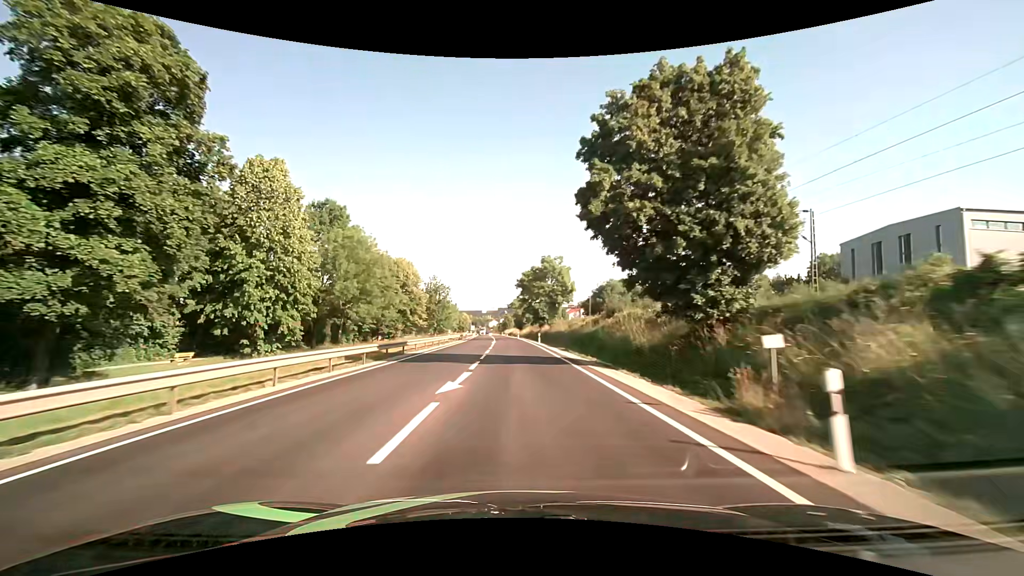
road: primary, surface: asphalt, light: Day
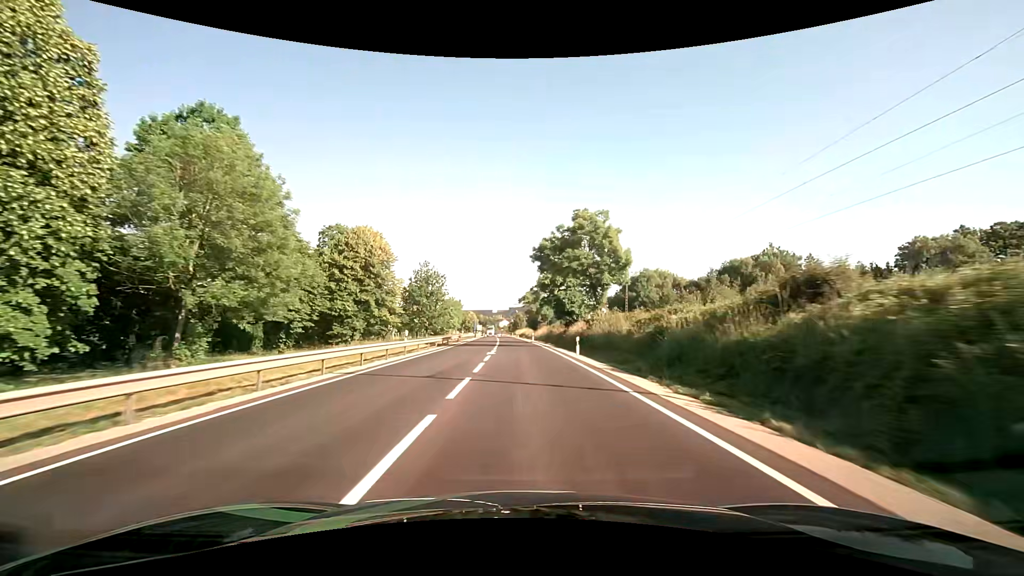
(-0.5, +25.6) m; -2°
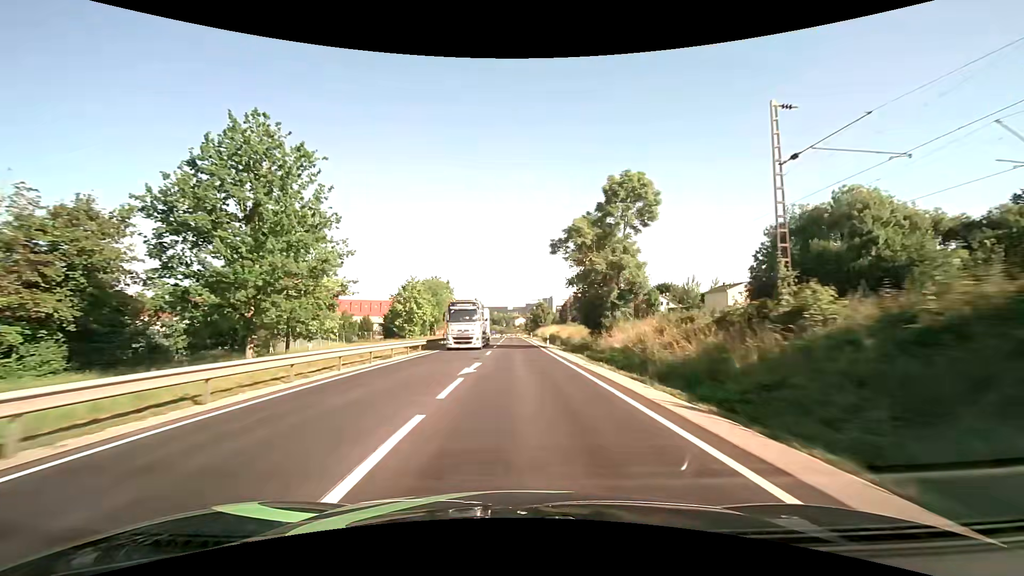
(-0.7, +66.4) m; -2°
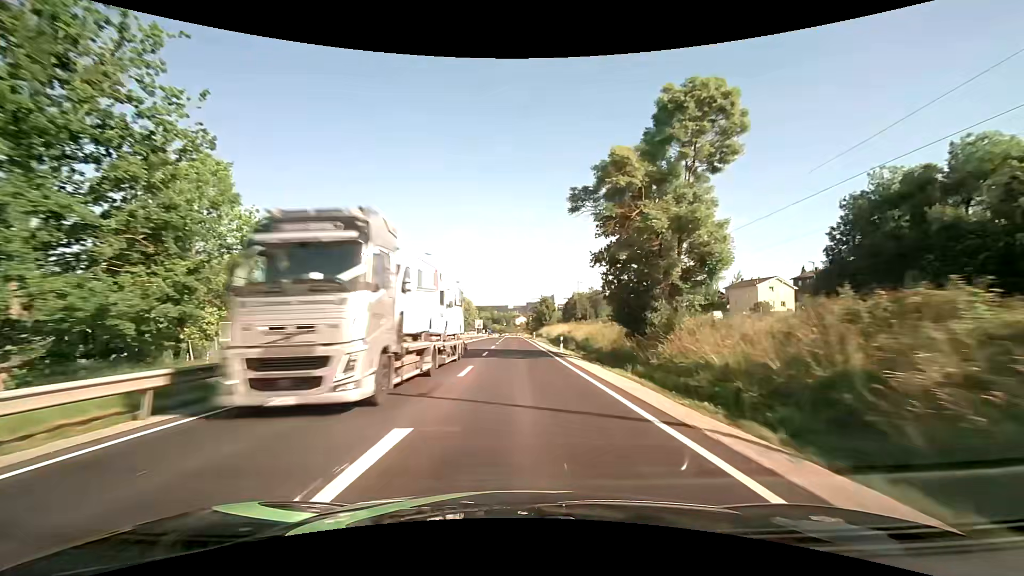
(0.0, +13.6) m; 0°
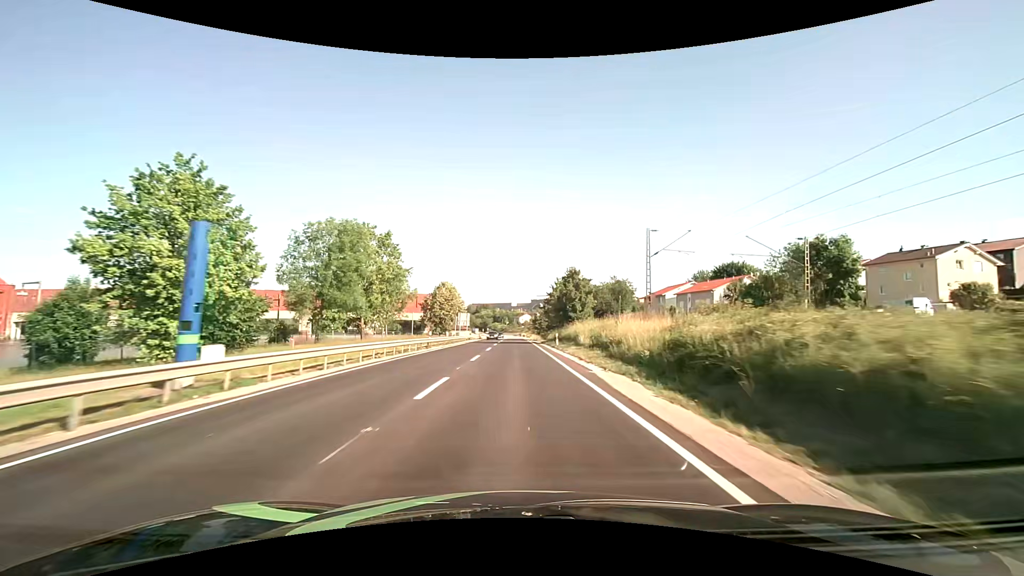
(+0.1, +41.5) m; 0°
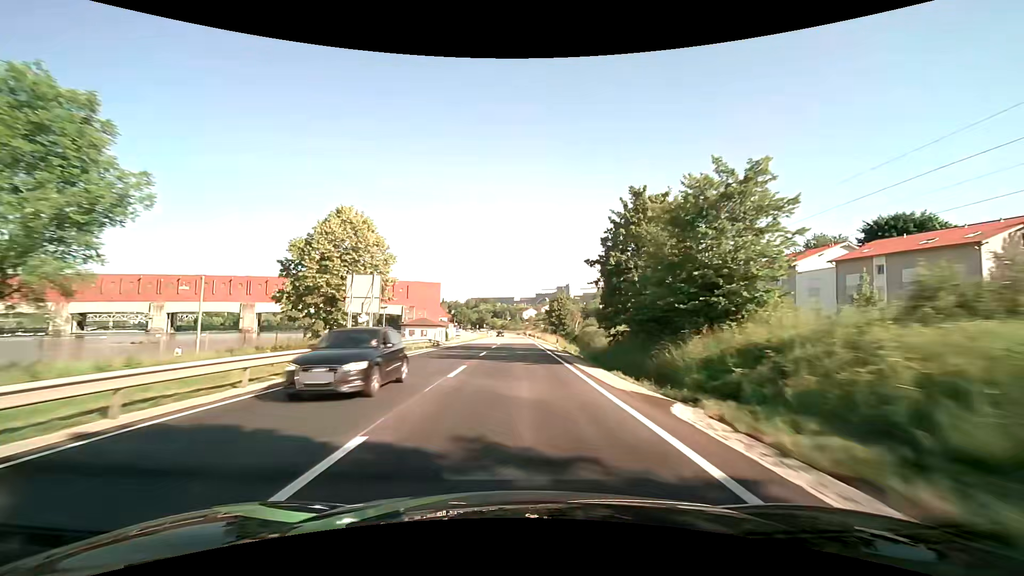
(-0.3, +55.6) m; 0°
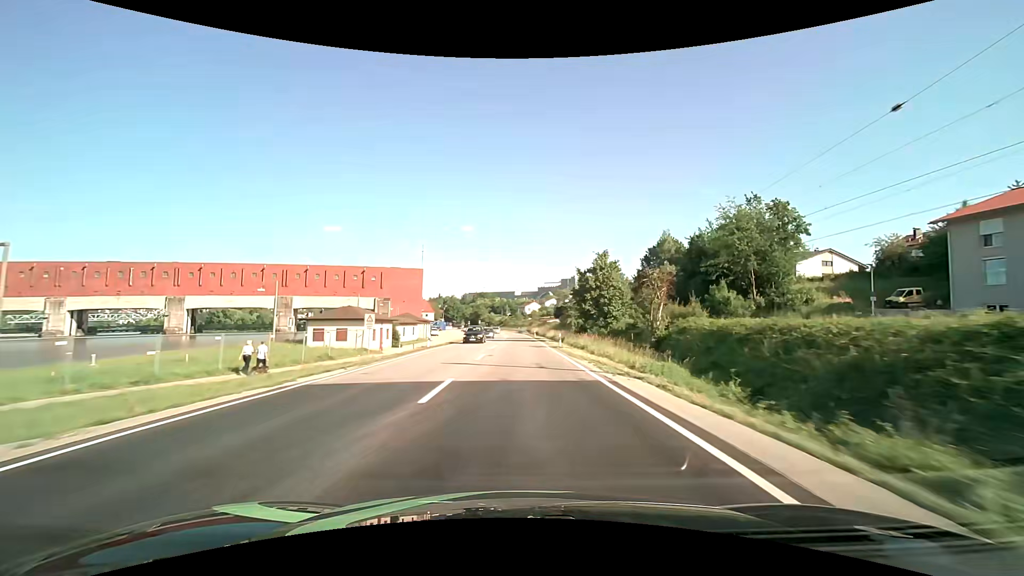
(-0.1, +41.4) m; 0°
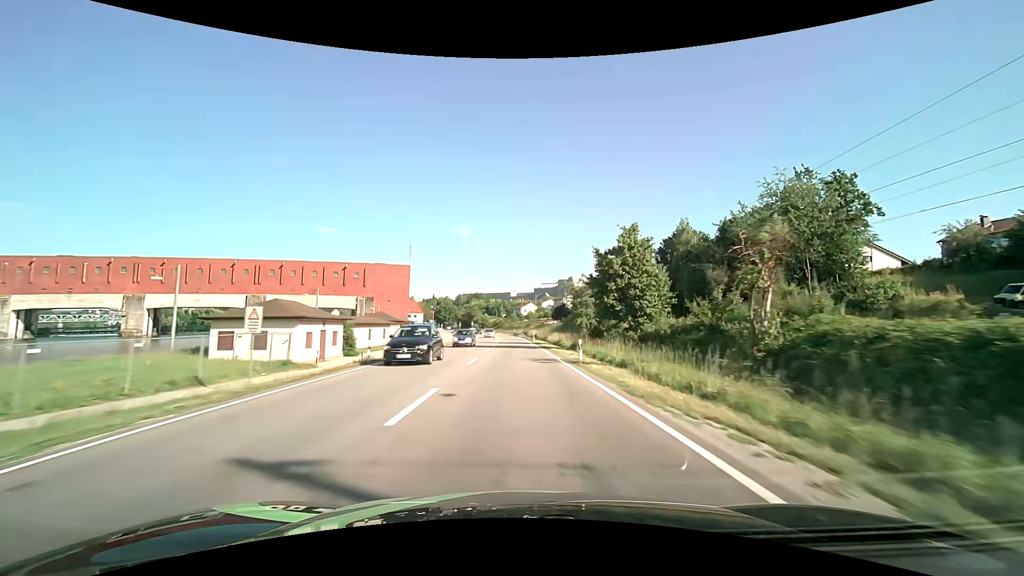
(+0.1, +13.8) m; +1°
(0, +10) (0, +20) (0, +30) (0, +40) (0, +50) (0, +60) (-1, +70) (-1, +80) (-2, +90) (-2, +100) m
